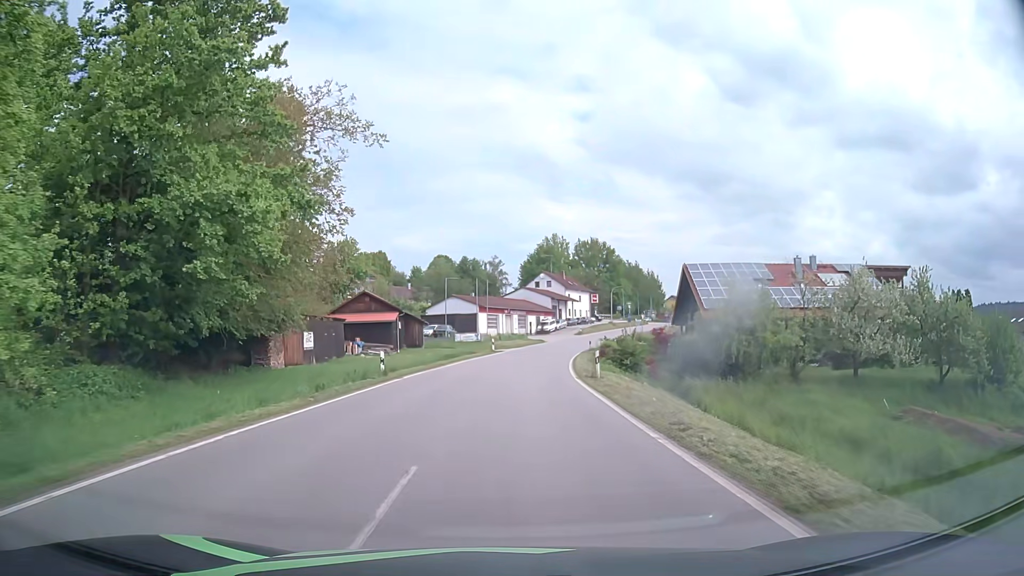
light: Day
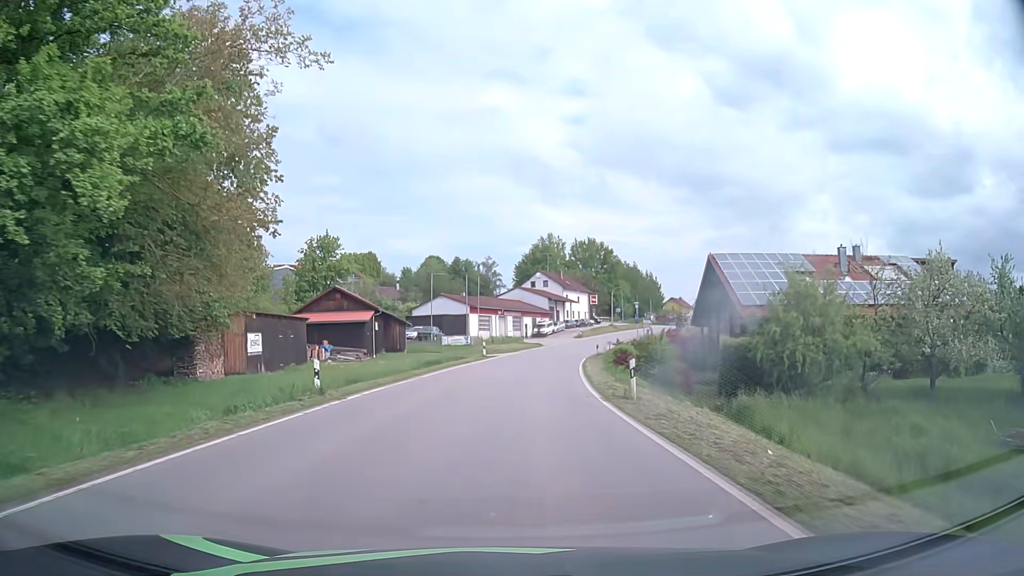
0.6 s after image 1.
(0.0, +7.8) m; +1°
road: tertiary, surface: asphalt
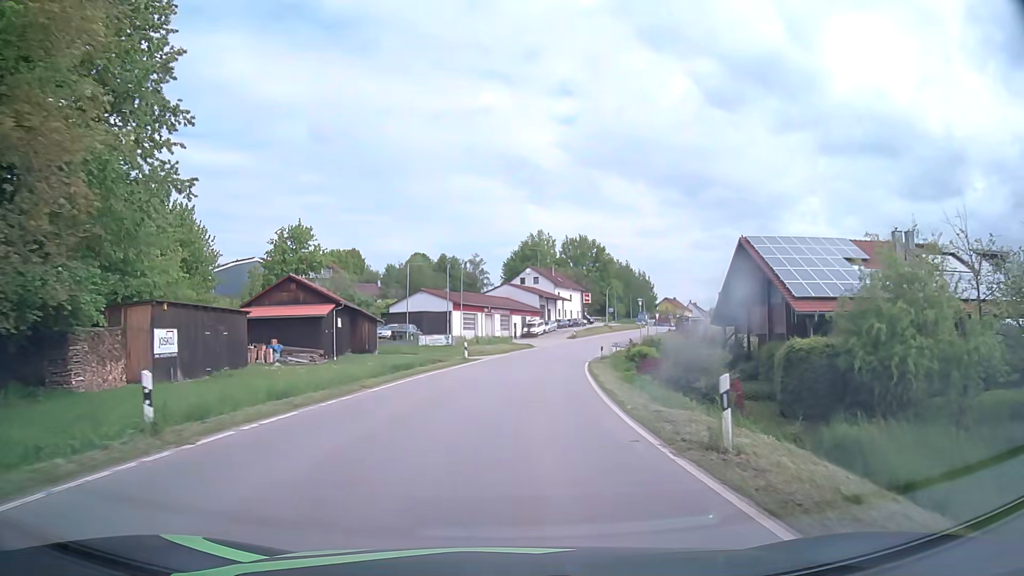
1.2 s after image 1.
(+0.1, +7.8) m; +1°
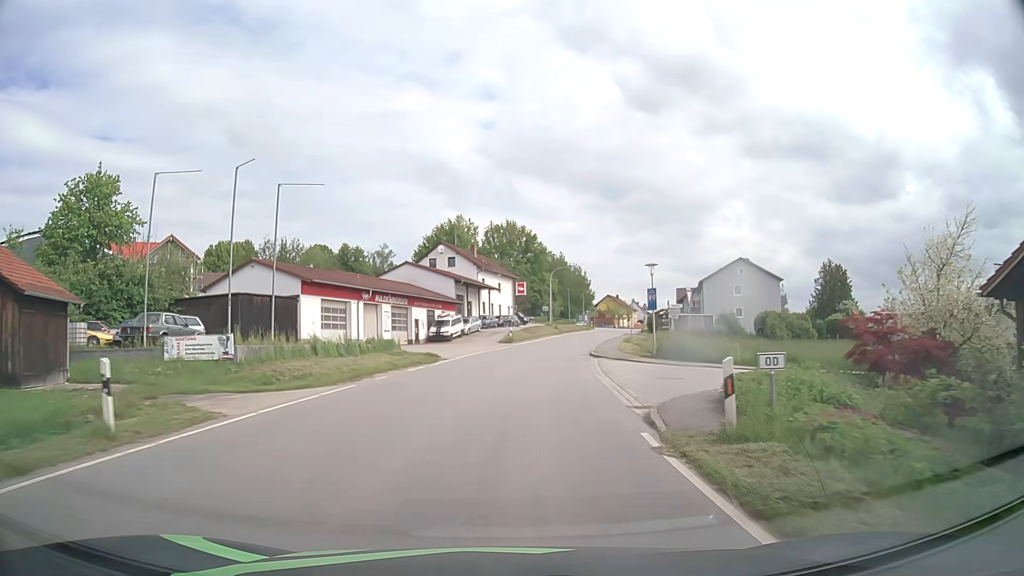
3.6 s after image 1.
(+1.6, +31.1) m; +6°
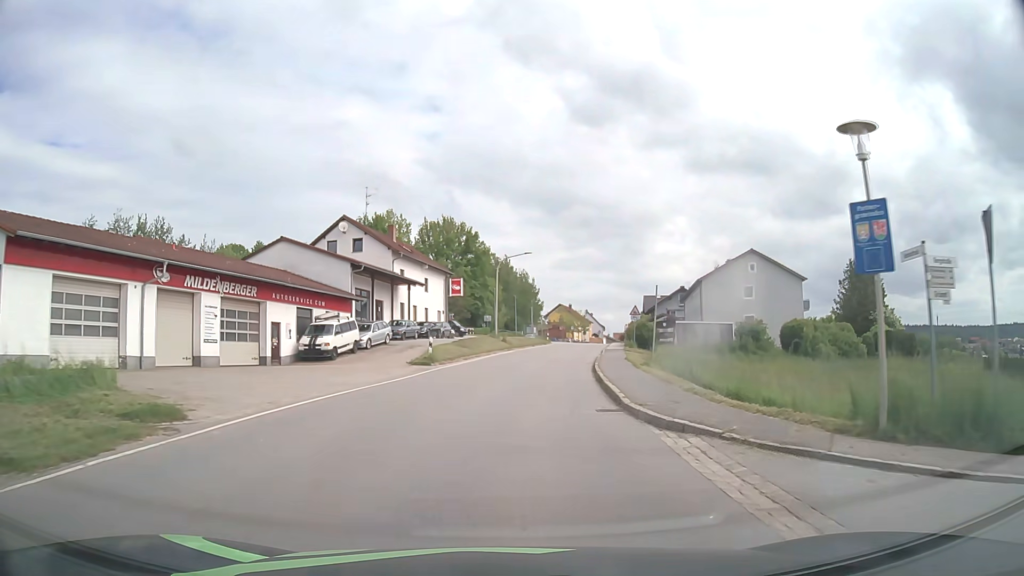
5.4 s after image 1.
(+1.0, +23.0) m; +5°
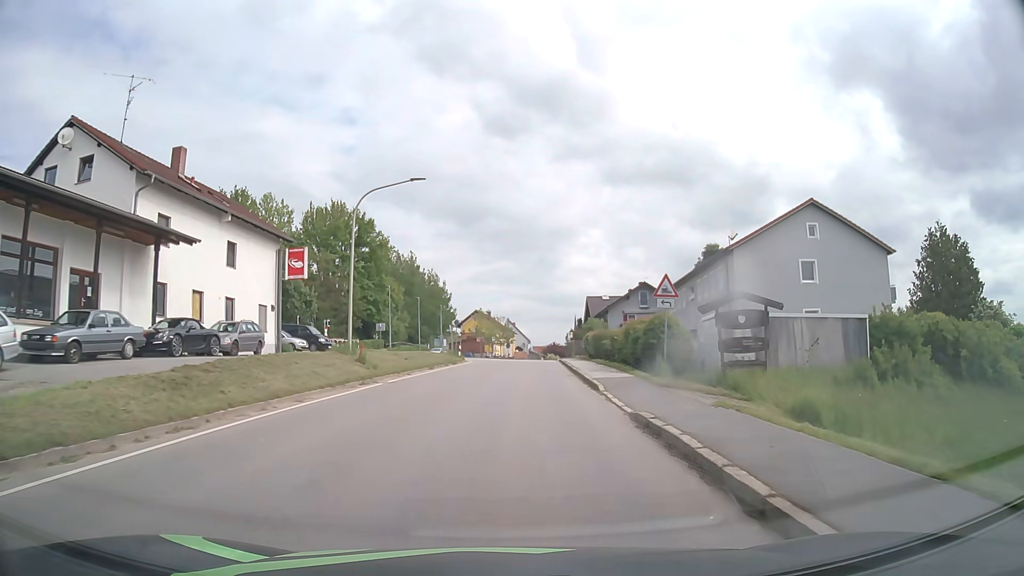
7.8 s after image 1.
(+1.8, +29.3) m; +7°
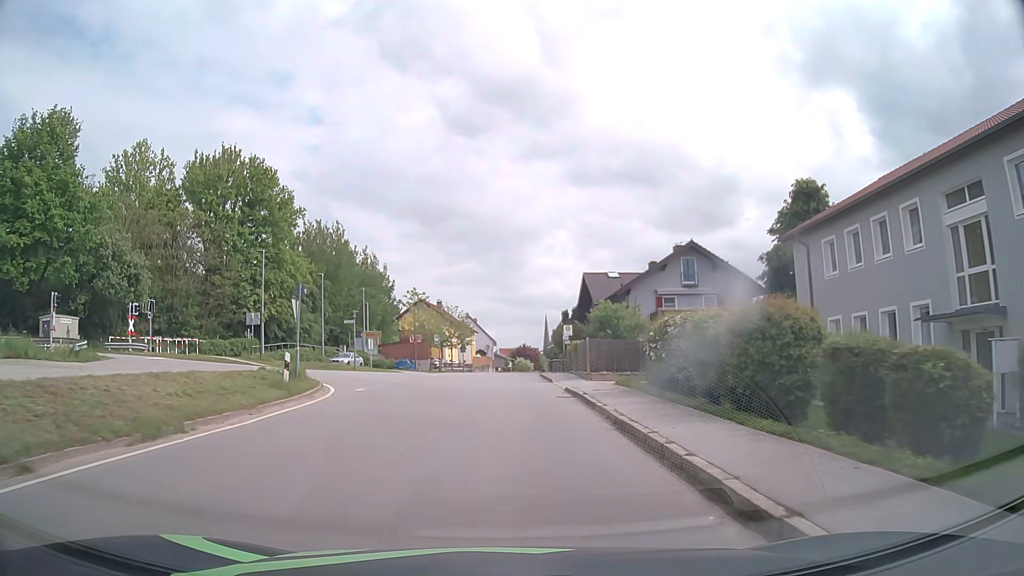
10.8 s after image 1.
(+1.4, +34.3) m; +3°
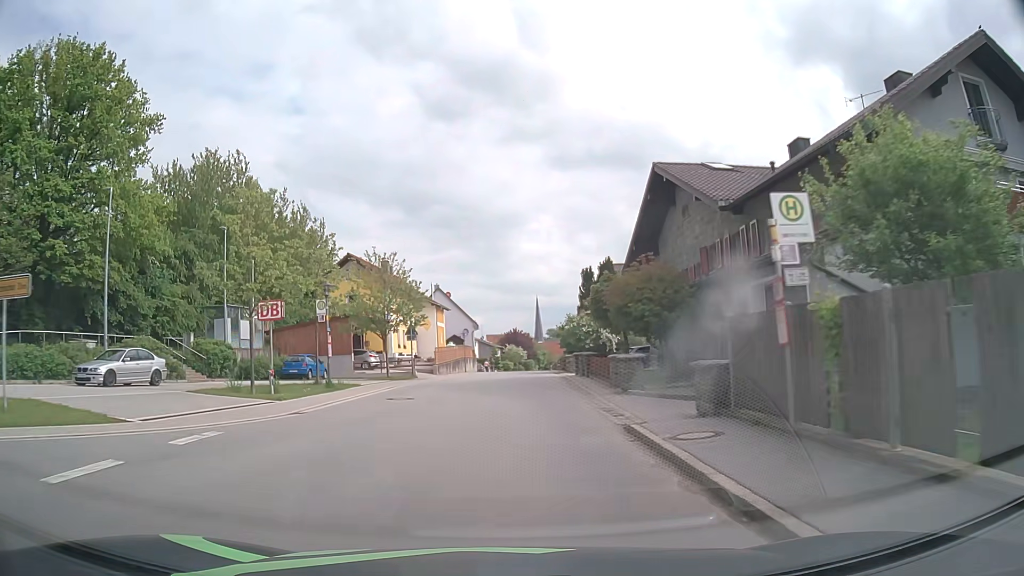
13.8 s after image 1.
(+0.2, +33.9) m; +1°
(0, +10) (0, +20) (0, +30) (+1, +40) (+1, +50) (+1, +60) (+2, +70) (+2, +80) (+3, +90) (+3, +100) m
